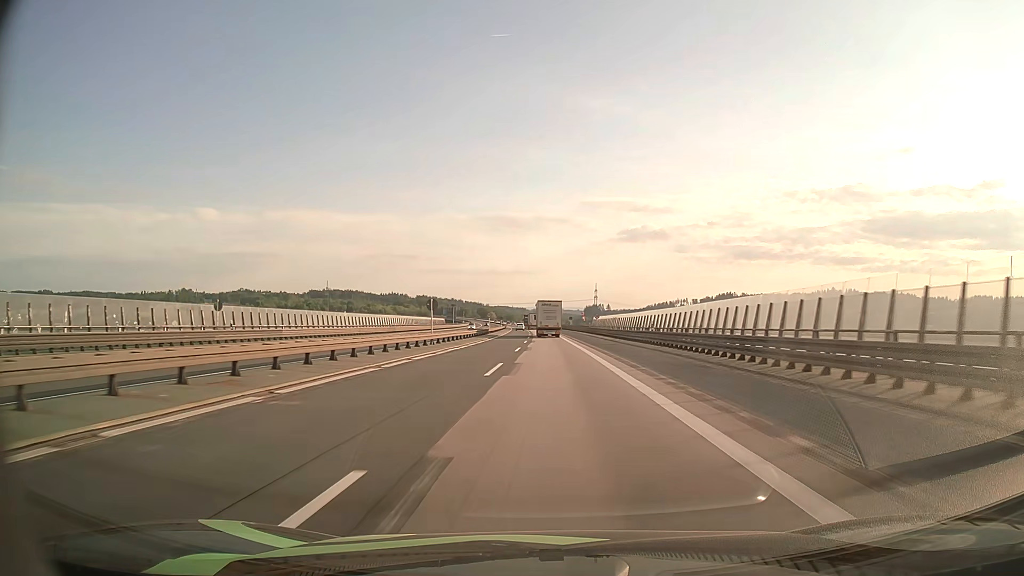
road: motorway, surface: asphalt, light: Day
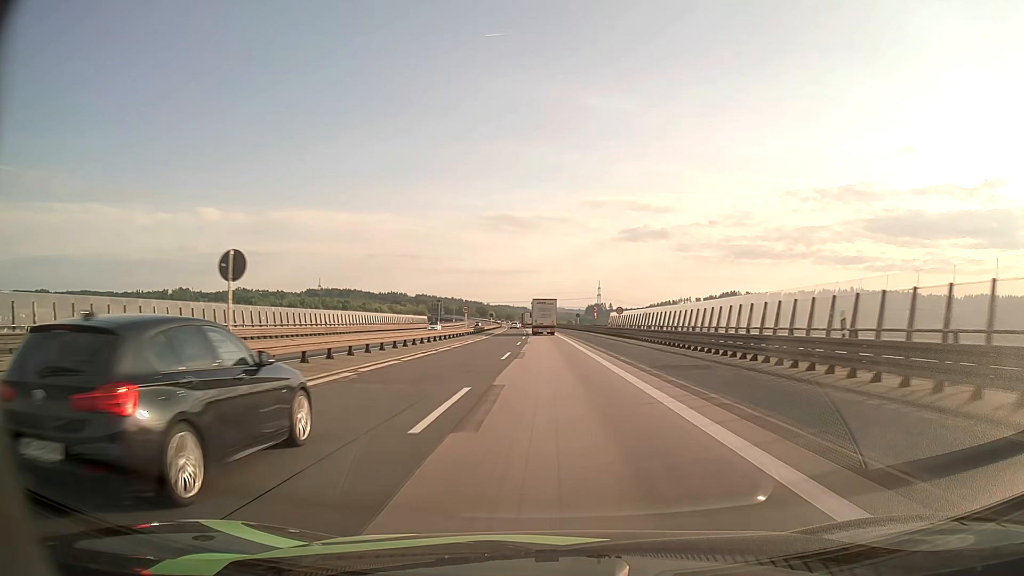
(-0.1, +27.9) m; 0°
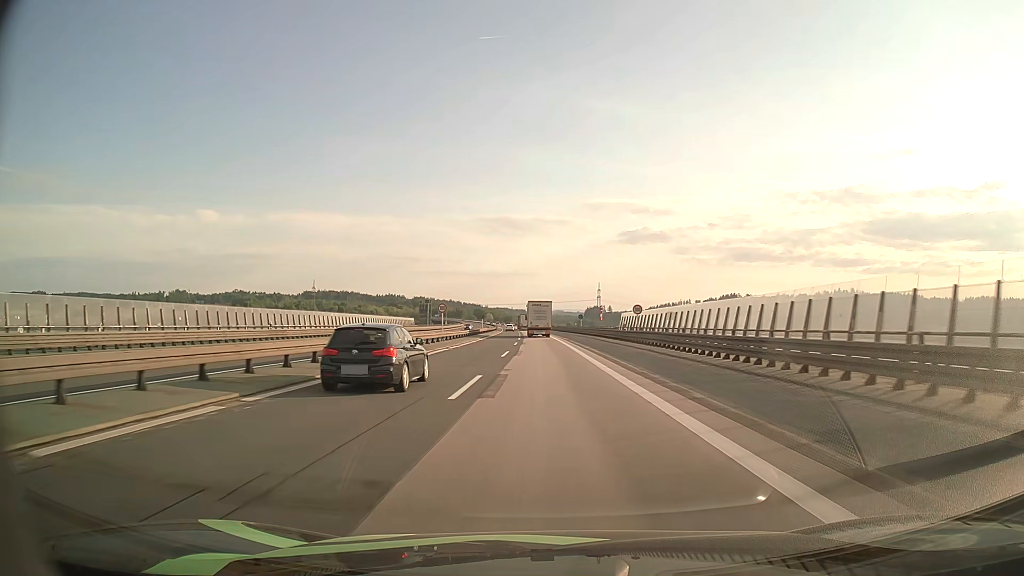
(0.0, +13.8) m; 0°
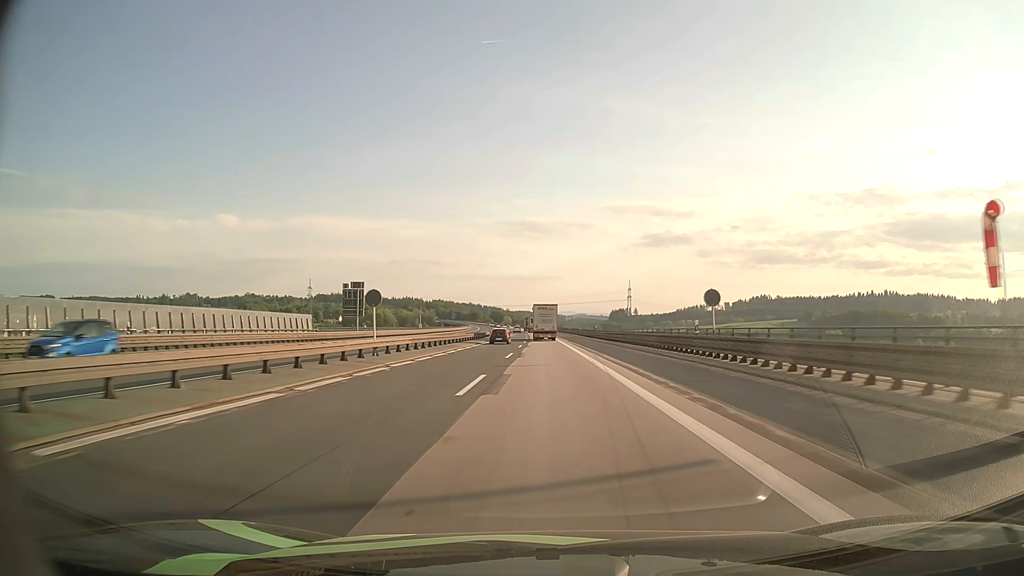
(-1.1, +71.5) m; -2°
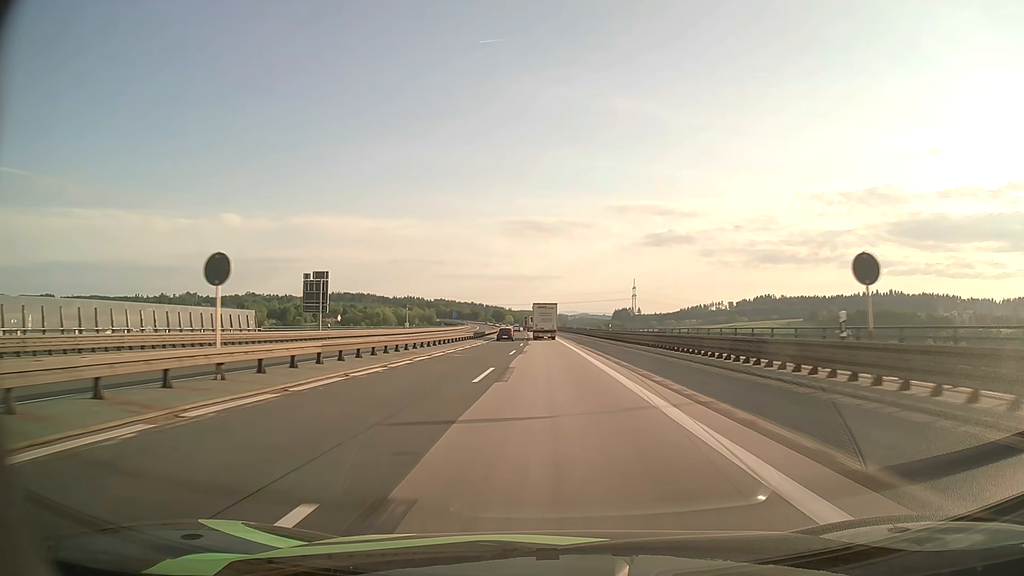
(0.0, +14.7) m; 0°
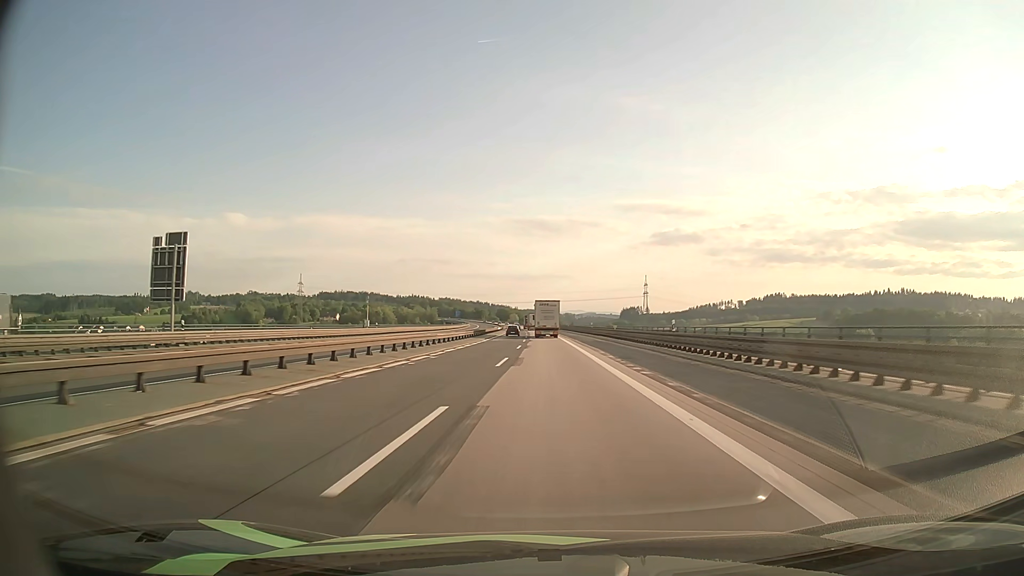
(-0.1, +29.8) m; -1°
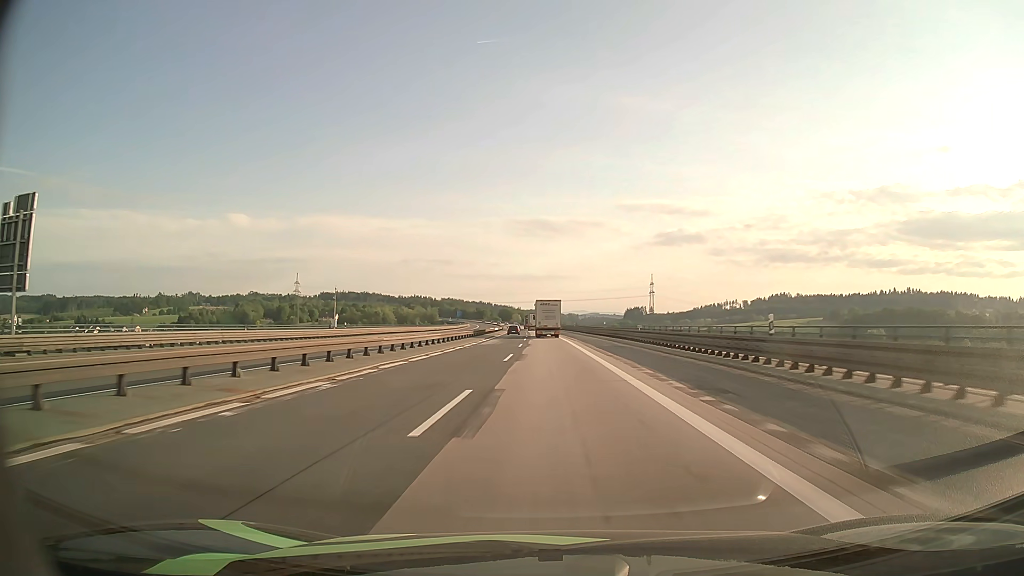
(0.0, +15.1) m; 0°
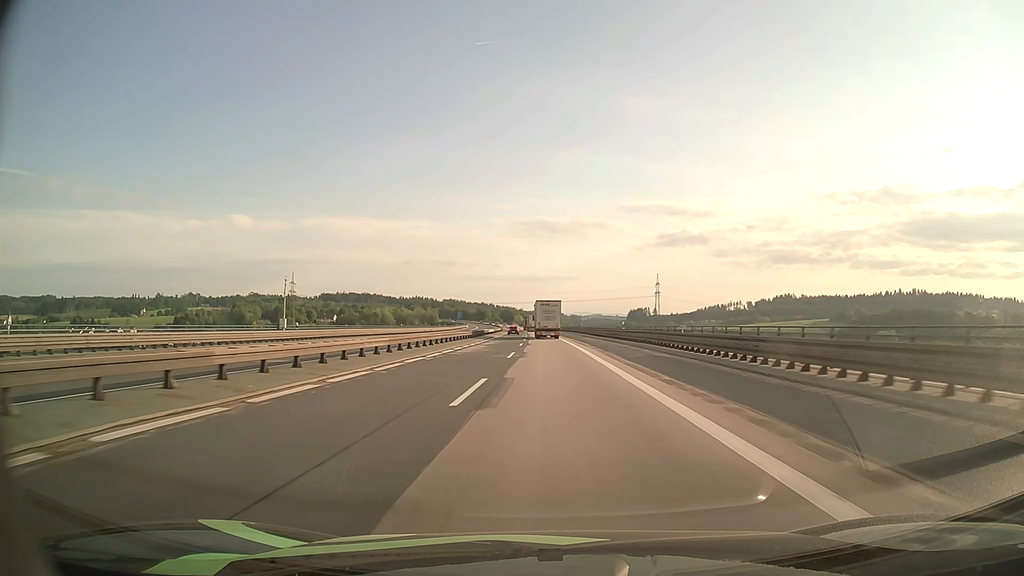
(0.0, +15.2) m; 0°
(0, +10) (0, +20) (0, +30) (0, +40) (0, +50) (0, +60) (-1, +70) (-1, +80) (-1, +90) (-1, +100) m
